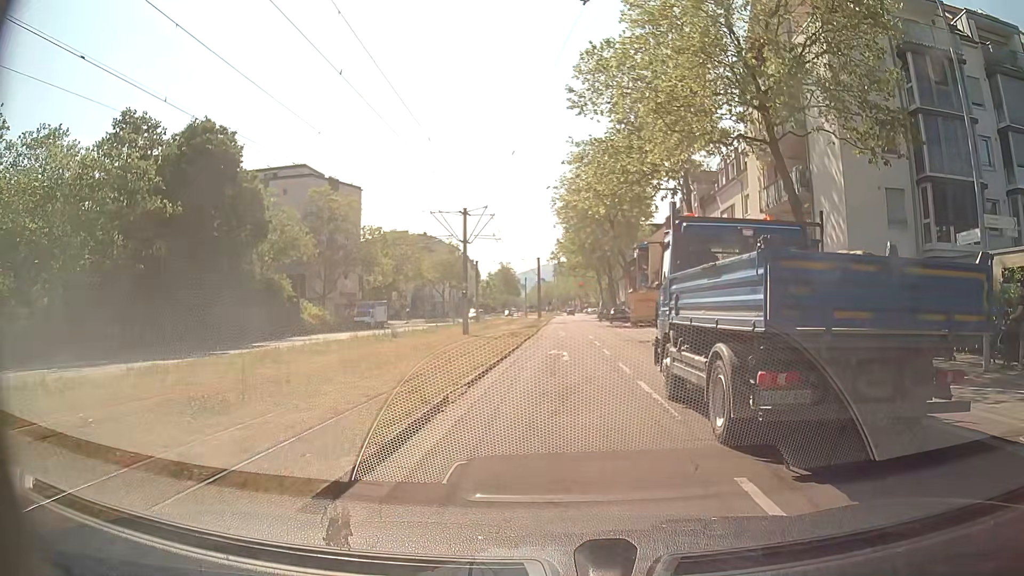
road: tertiary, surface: asphalt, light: Day
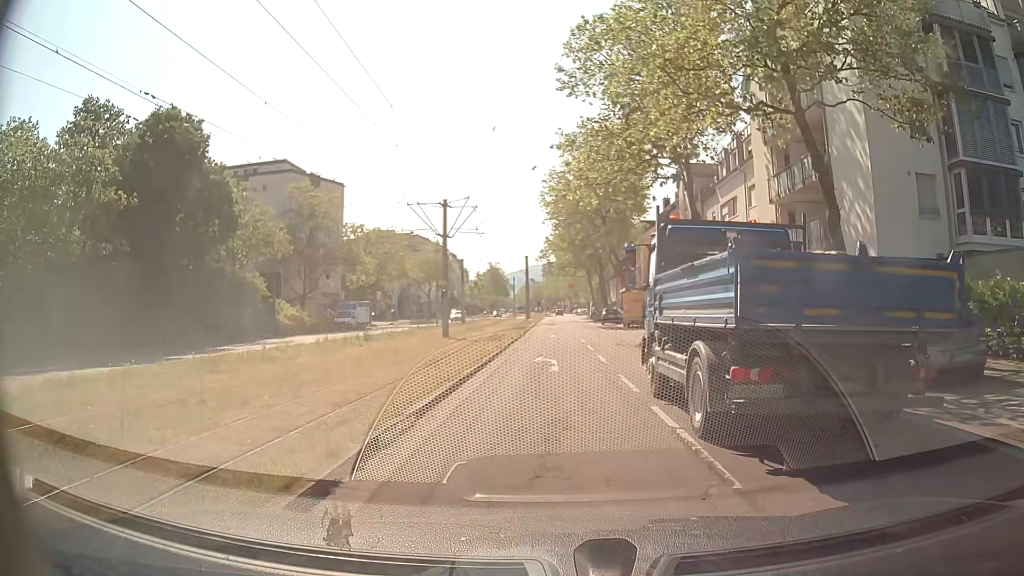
(0.0, +3.3) m; +2°
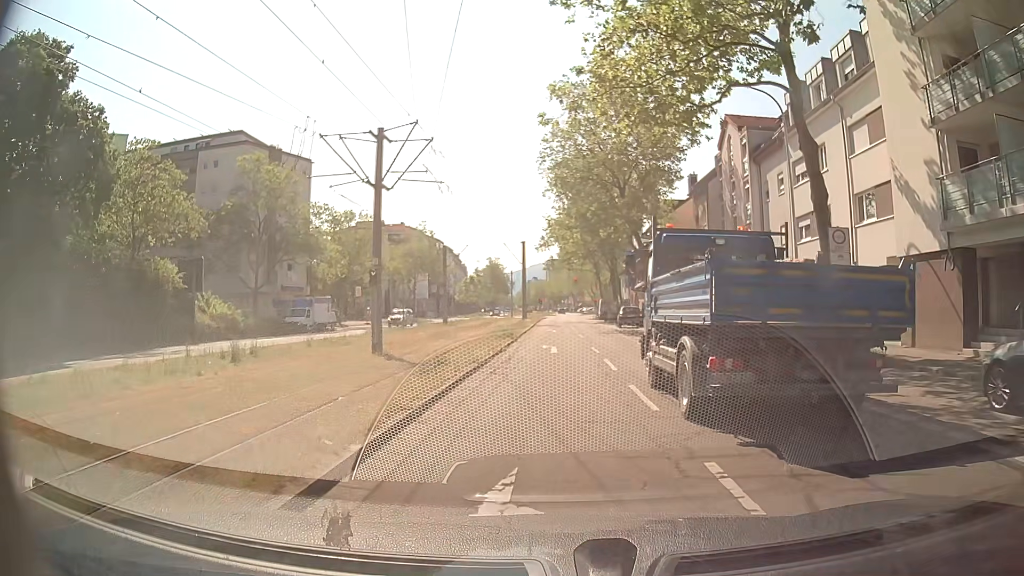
(-0.3, +14.4) m; -1°
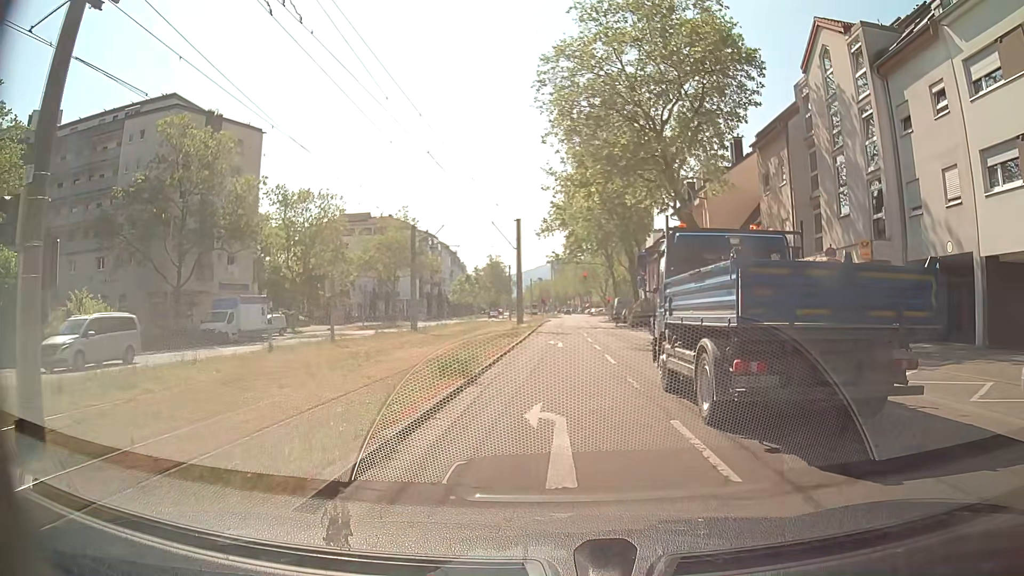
(-0.3, +15.7) m; -2°
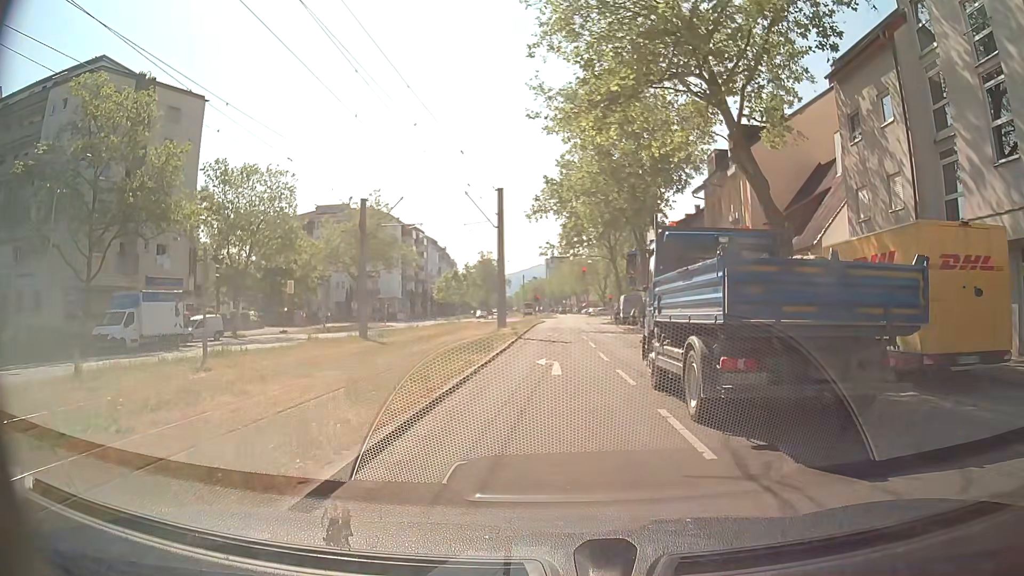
(+0.1, +11.2) m; +1°
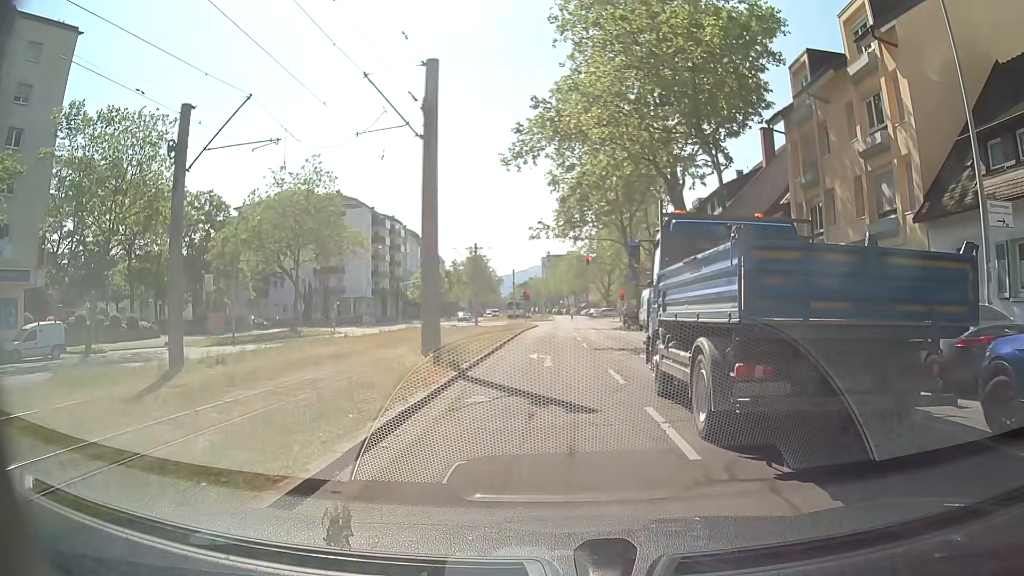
(0.0, +18.2) m; -1°
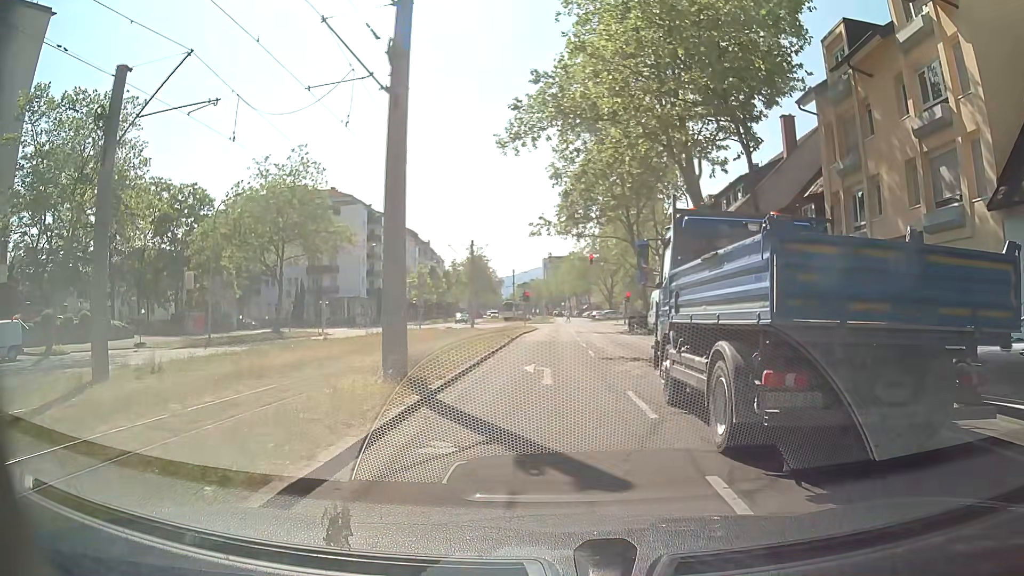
(+0.1, +3.7) m; +2°
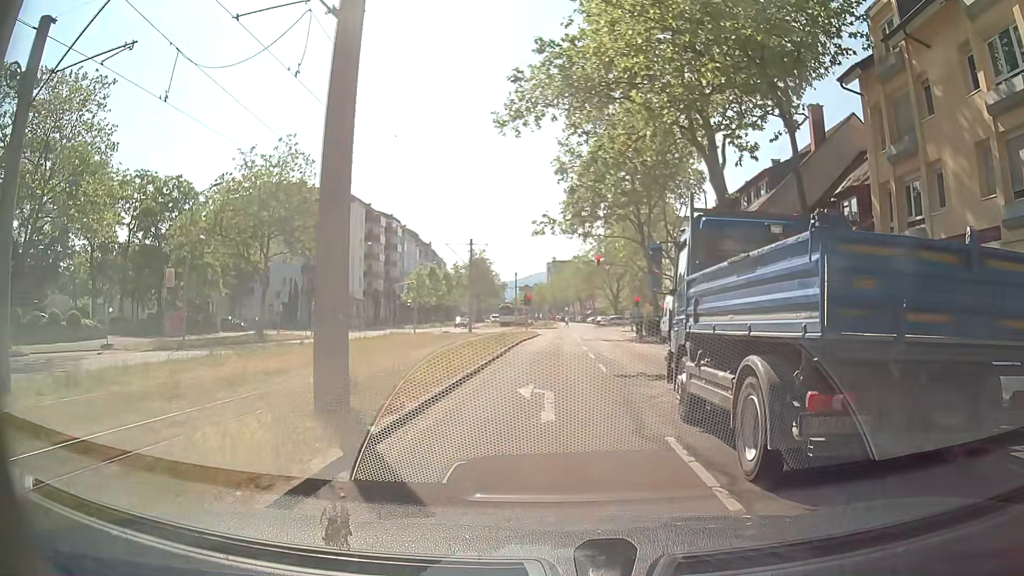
(-0.1, +3.7) m; -1°
